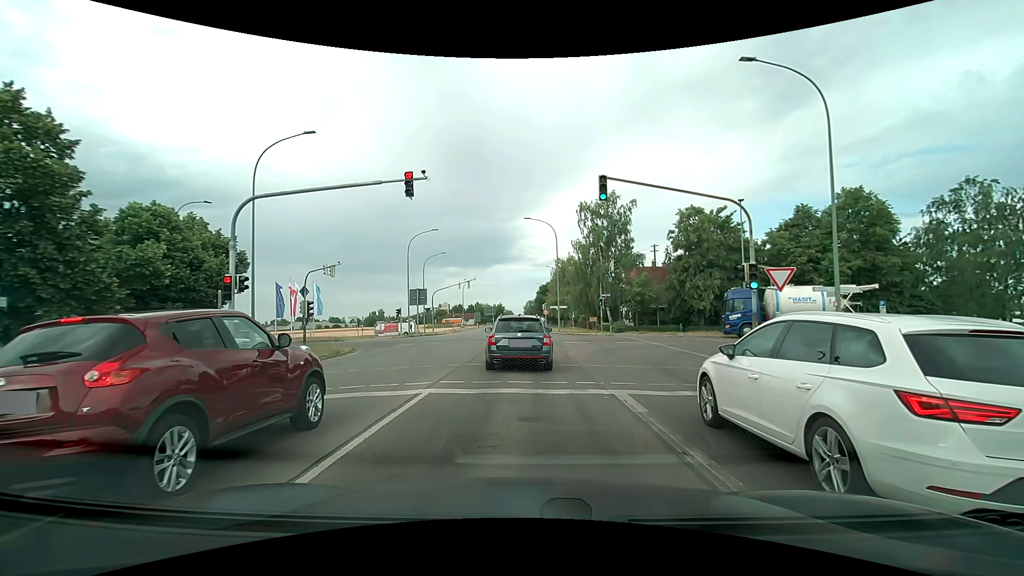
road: tertiary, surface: asphalt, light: Day
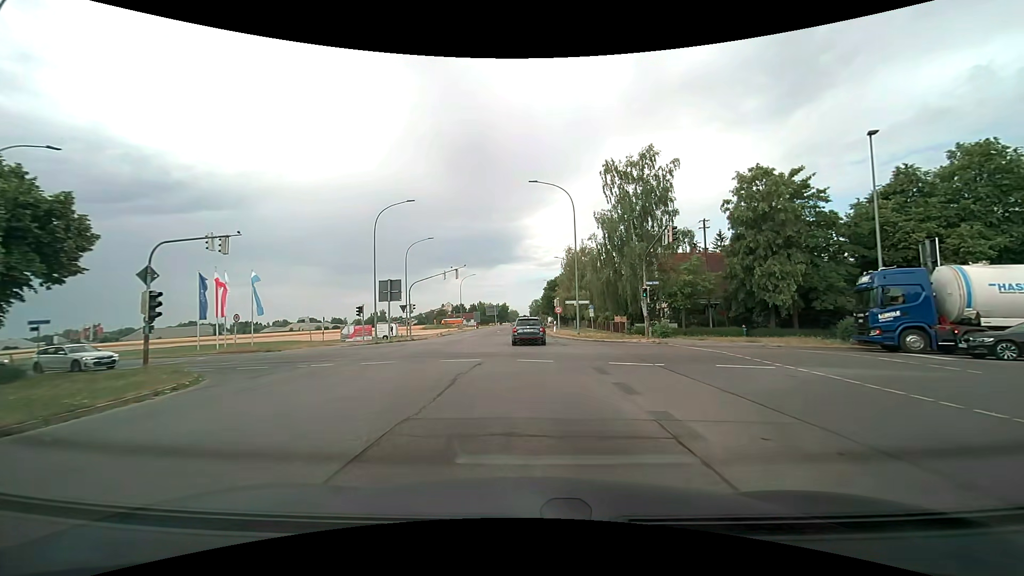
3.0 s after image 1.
(-0.3, +14.9) m; -1°
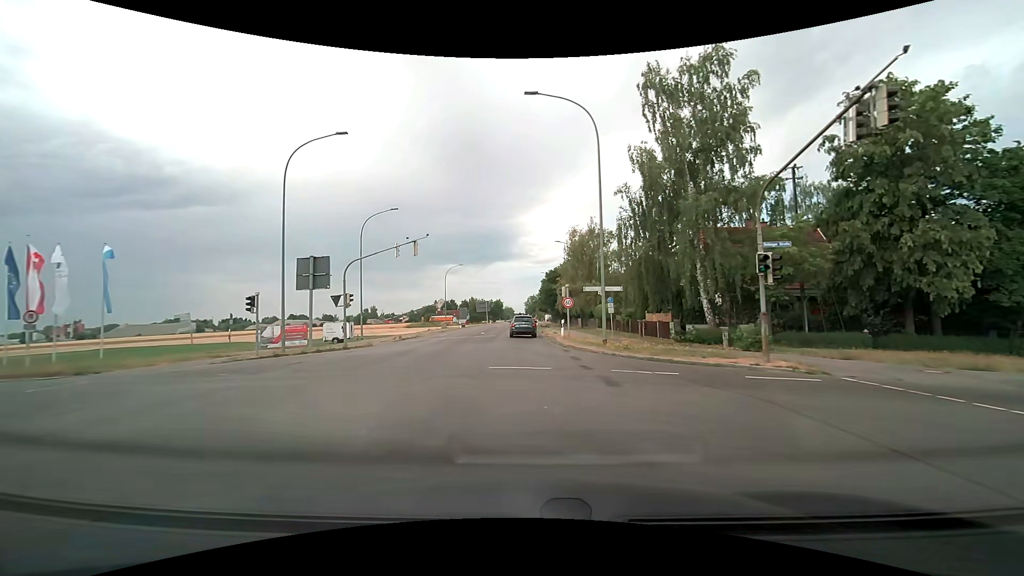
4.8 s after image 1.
(+0.1, +15.3) m; 0°
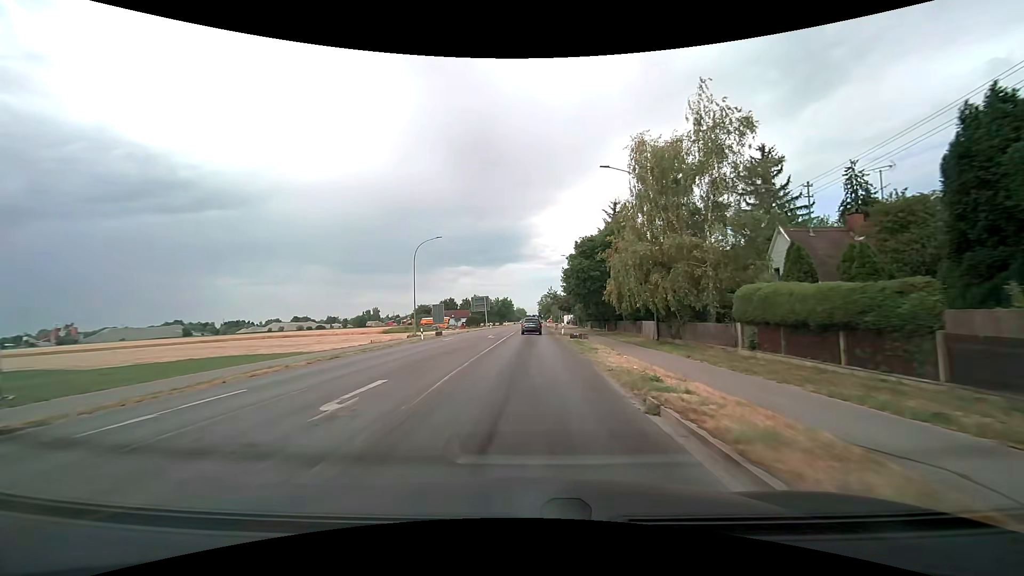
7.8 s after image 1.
(-0.3, +35.5) m; -1°
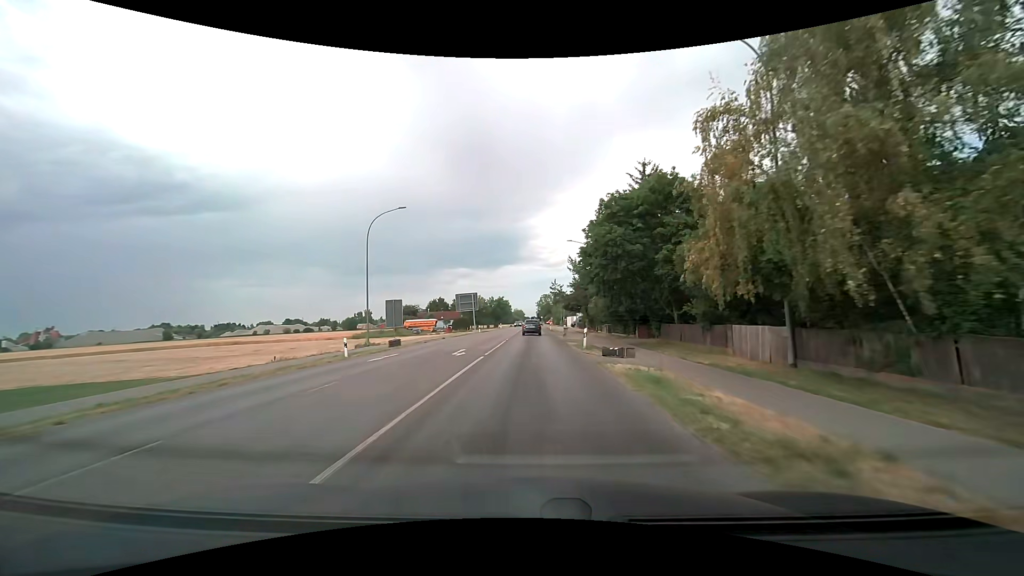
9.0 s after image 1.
(0.0, +17.5) m; 0°
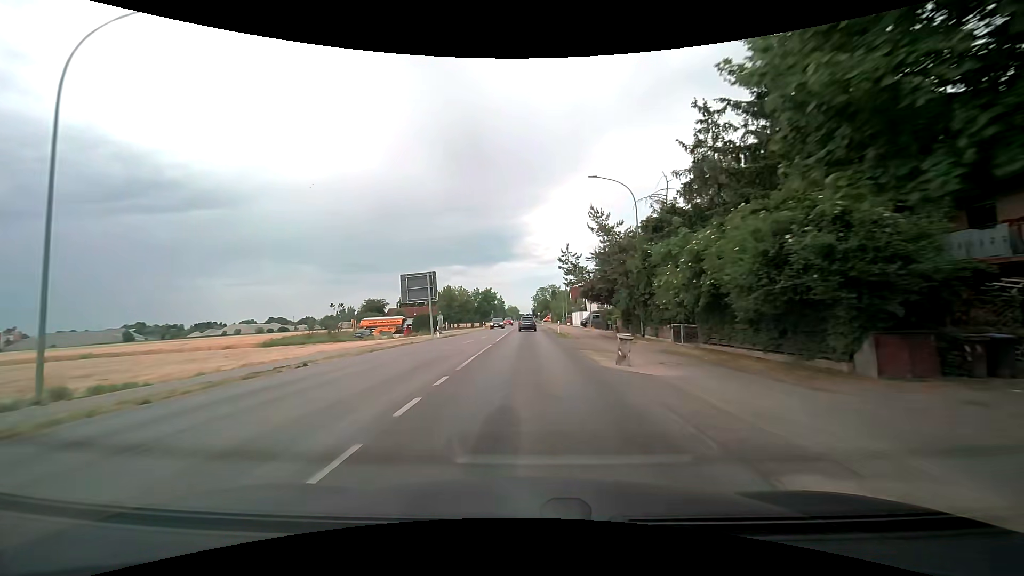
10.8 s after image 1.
(+0.2, +28.8) m; 0°
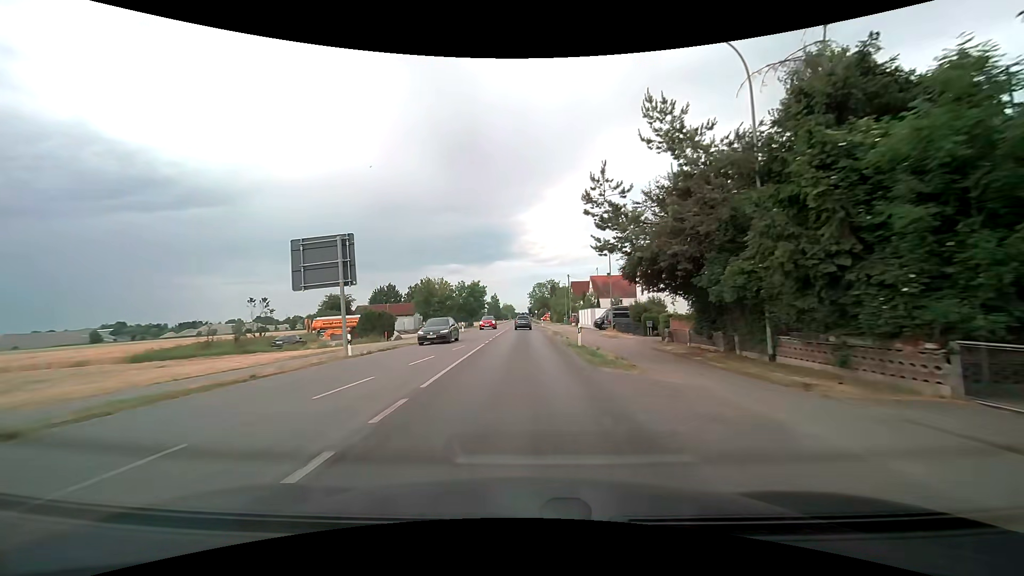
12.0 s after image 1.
(+0.2, +19.6) m; +1°
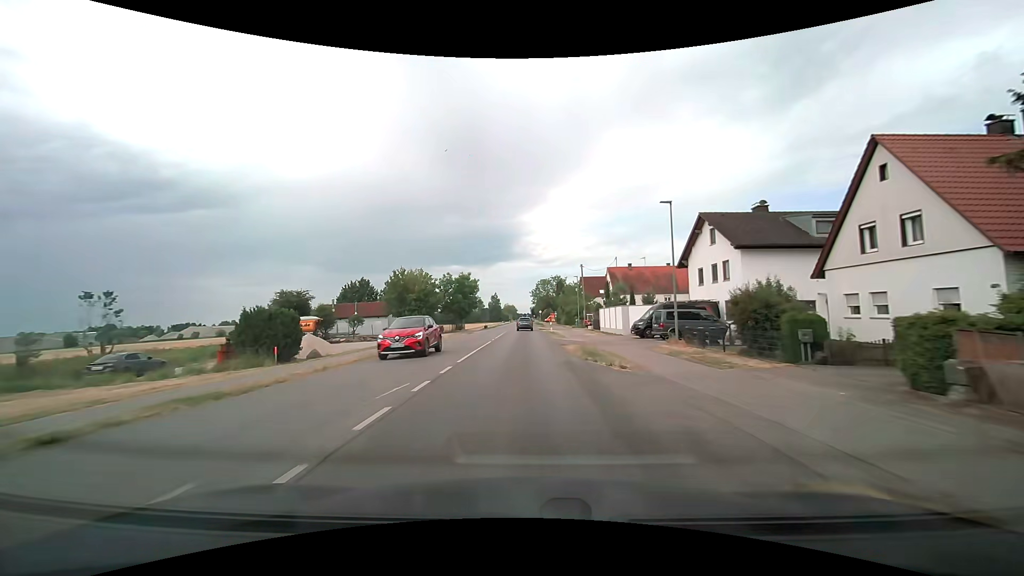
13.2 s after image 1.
(0.0, +19.5) m; 0°
(0, +10) (0, +20) (0, +30) (0, +40) (0, +50) (0, +60) (0, +70) (0, +80) (0, +90) (0, +100) m
